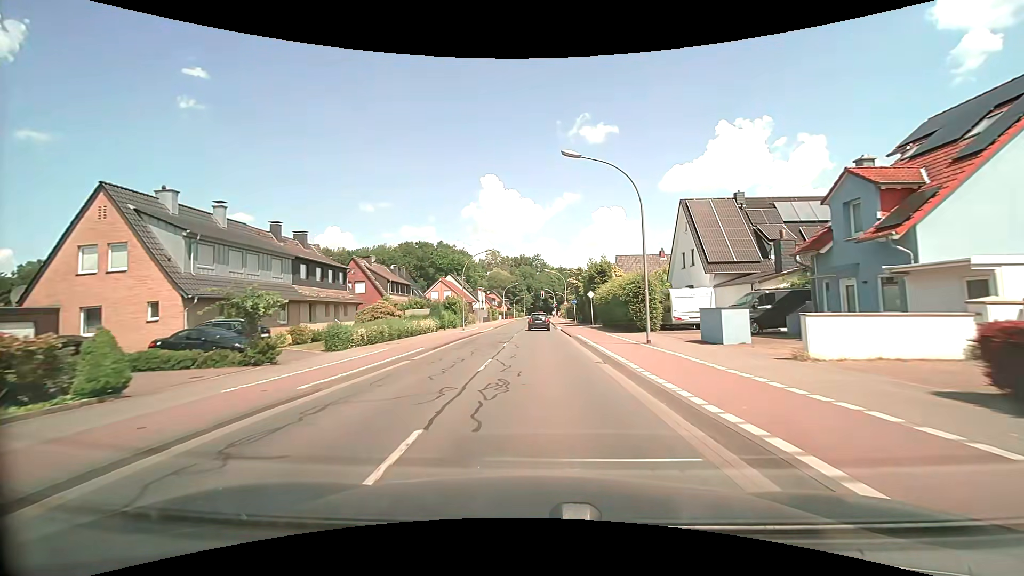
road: tertiary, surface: asphalt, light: Day
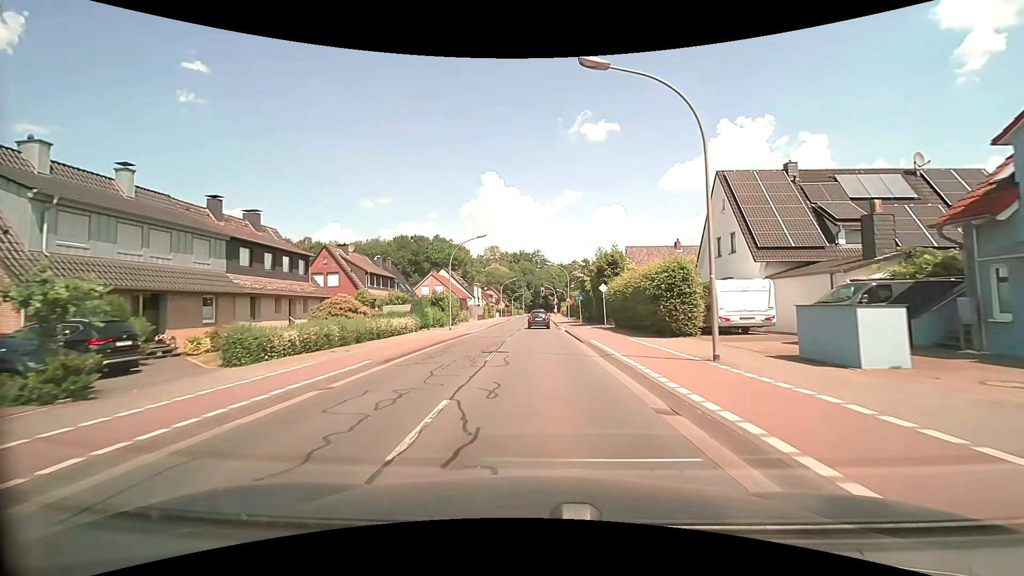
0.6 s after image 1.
(0.0, +7.2) m; 0°
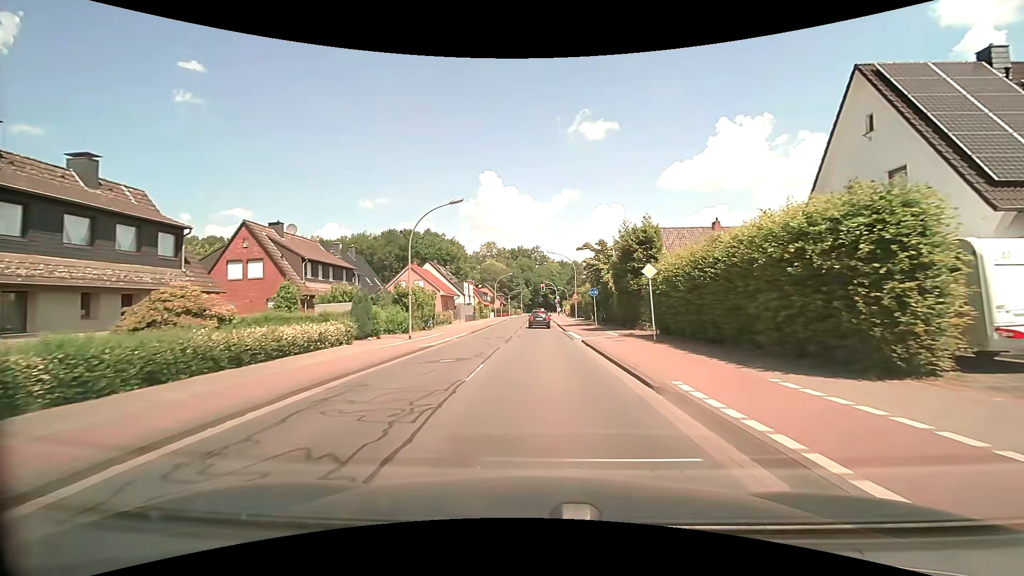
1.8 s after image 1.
(0.0, +12.8) m; 0°
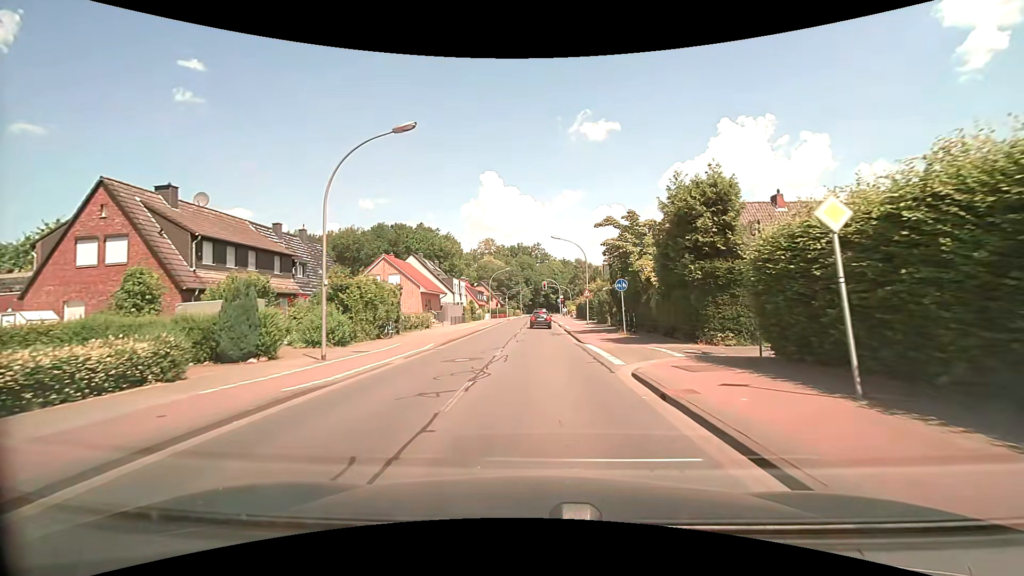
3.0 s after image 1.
(-0.1, +11.5) m; 0°
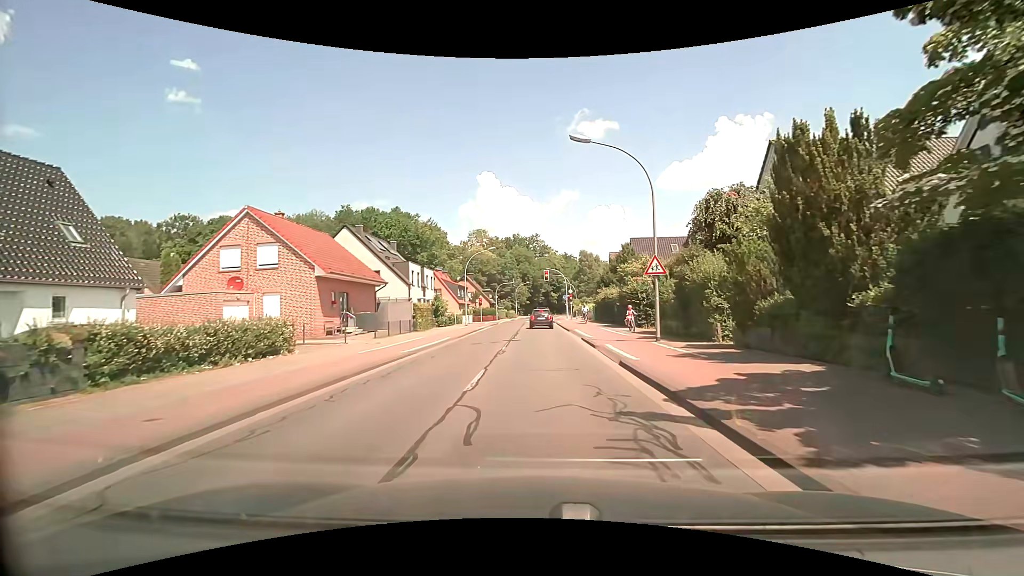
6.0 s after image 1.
(-0.2, +25.0) m; 0°
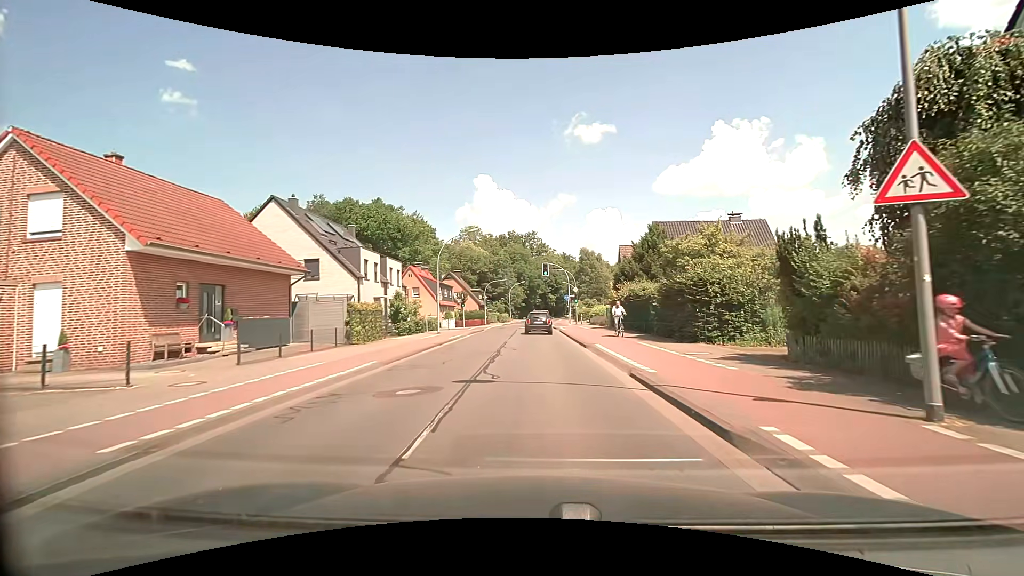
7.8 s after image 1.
(-0.1, +12.6) m; 0°
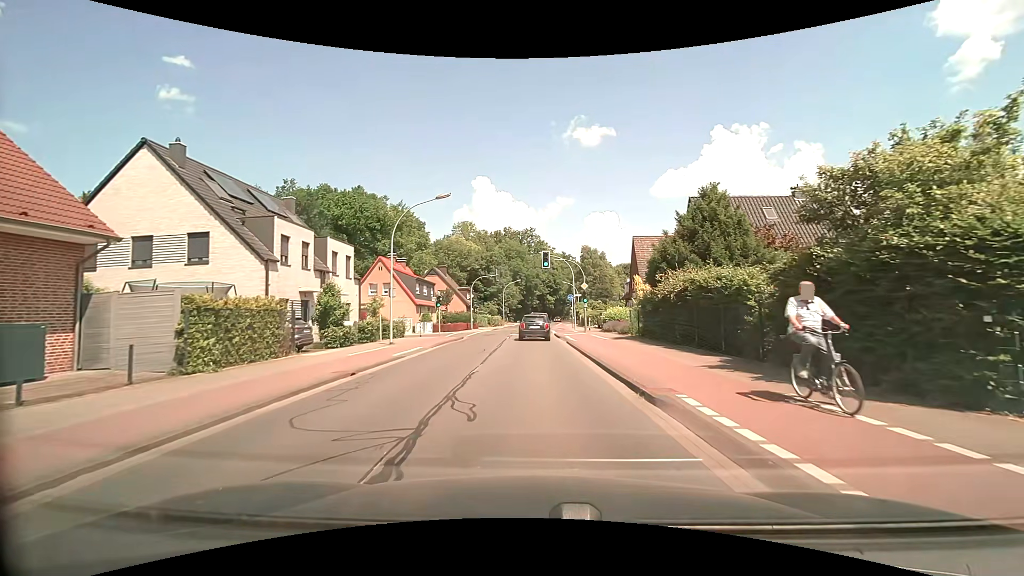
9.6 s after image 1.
(0.0, +11.7) m; 0°
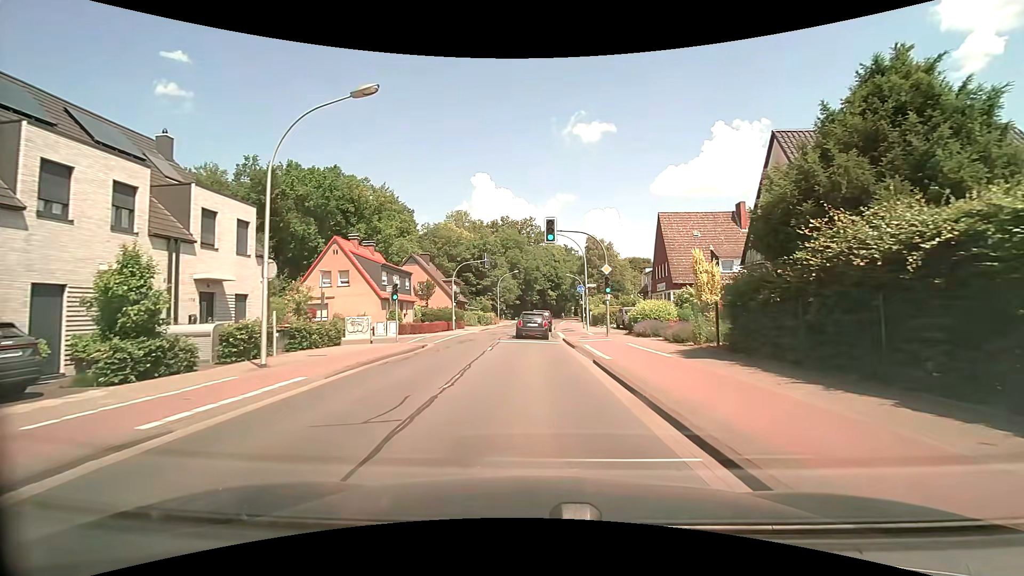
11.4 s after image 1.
(0.0, +12.2) m; 0°
(0, +10) (0, +20) (0, +30) (0, +40) (0, +50) (+1, +60) (+1, +70) (+2, +80) (+3, +90) (+4, +100) m
